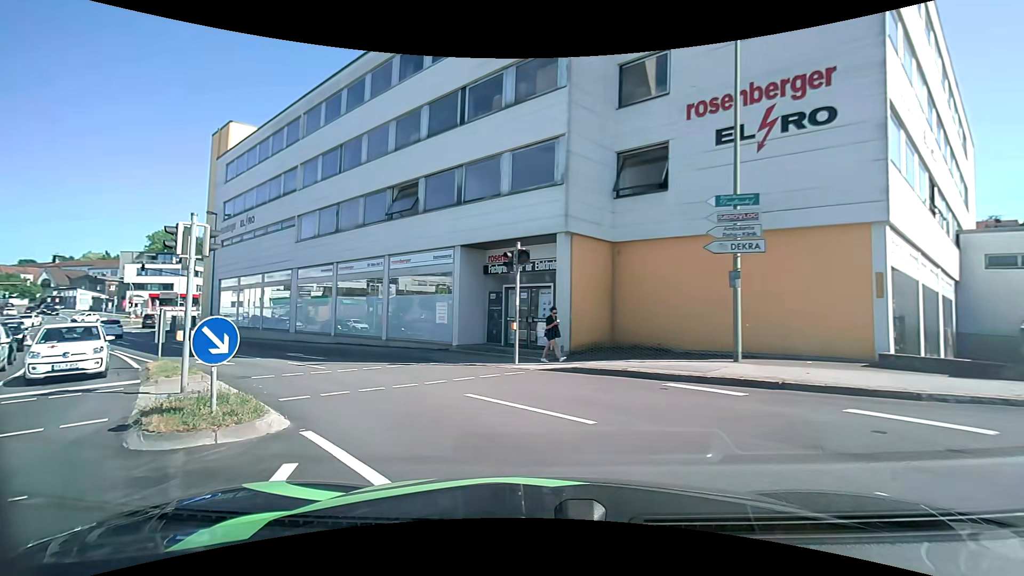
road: tertiary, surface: asphalt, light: Day
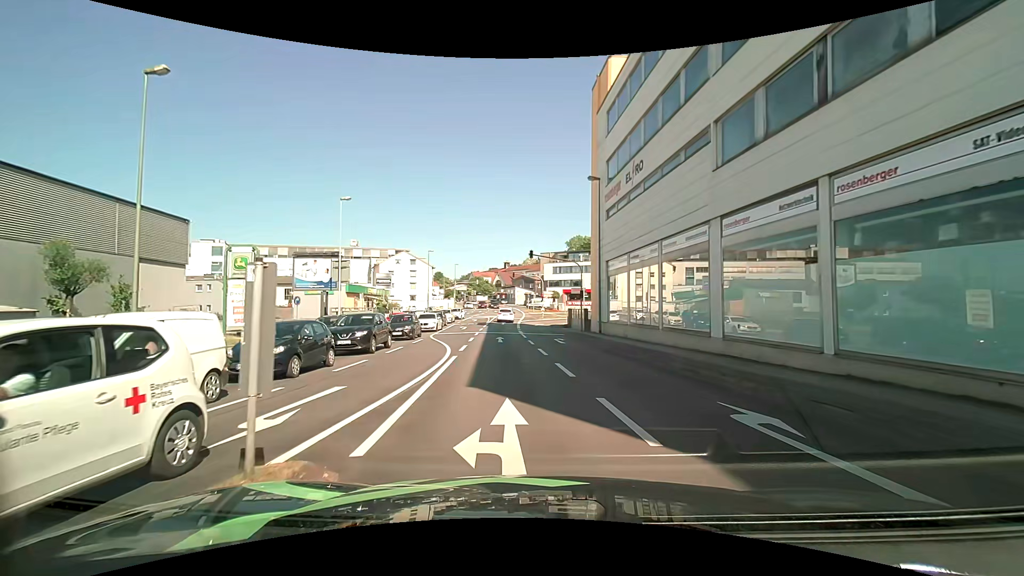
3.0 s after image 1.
(-6.2, +14.2) m; -42°
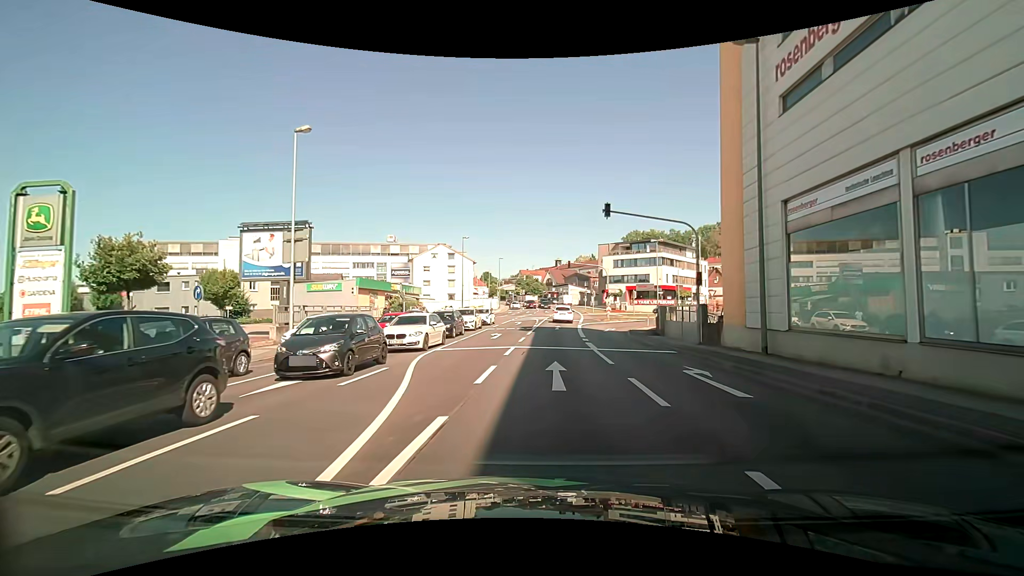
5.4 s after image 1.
(-1.4, +15.8) m; -7°
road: tertiary_link
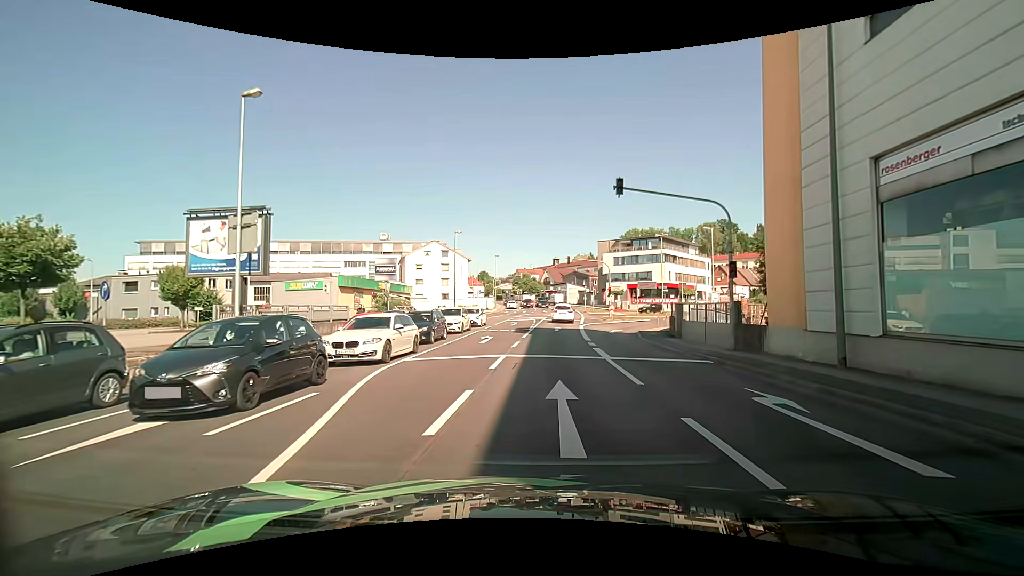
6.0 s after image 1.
(0.0, +4.0) m; 0°
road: tertiary
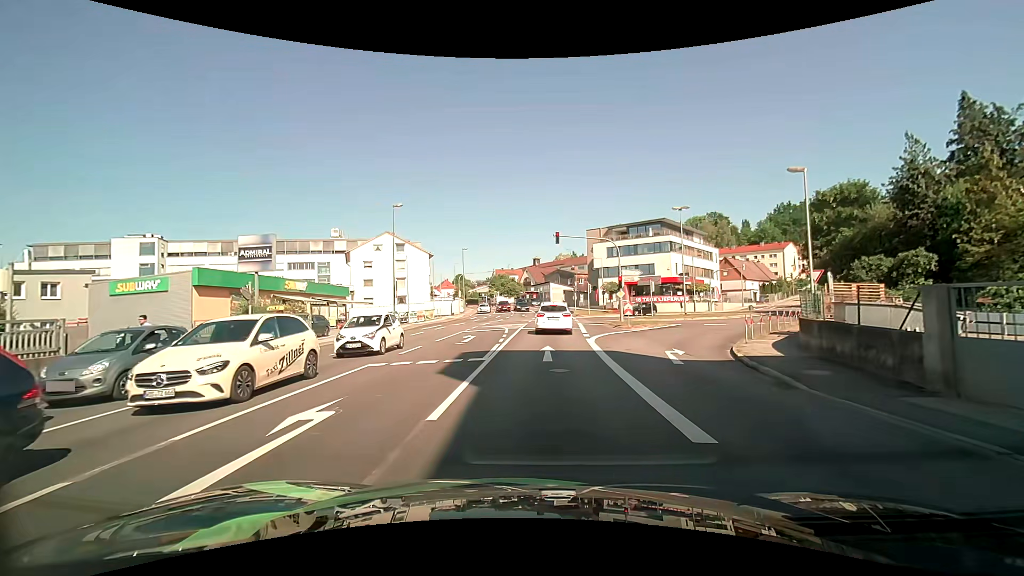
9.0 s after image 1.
(+0.4, +17.7) m; +3°
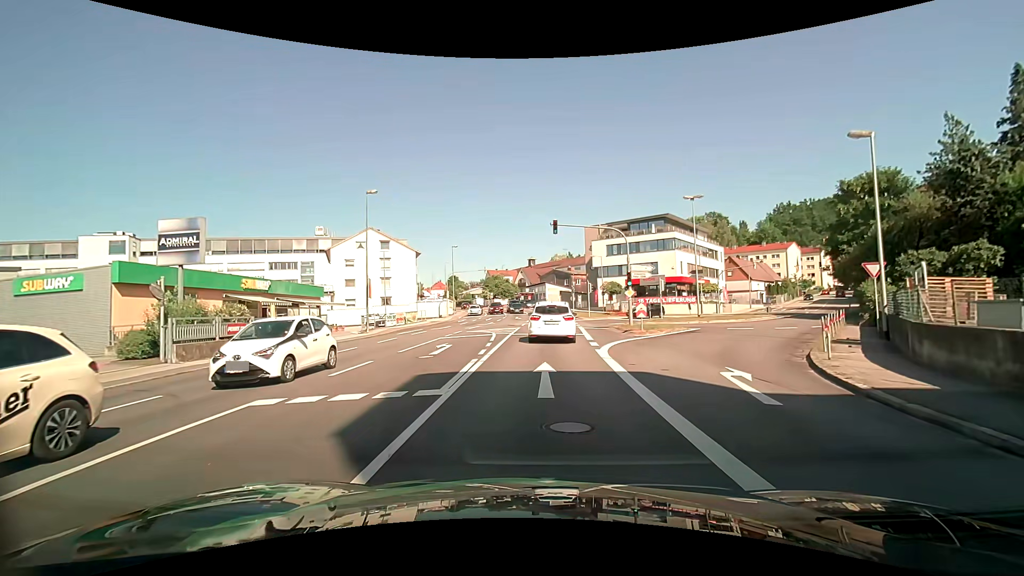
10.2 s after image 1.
(0.0, +5.3) m; 0°
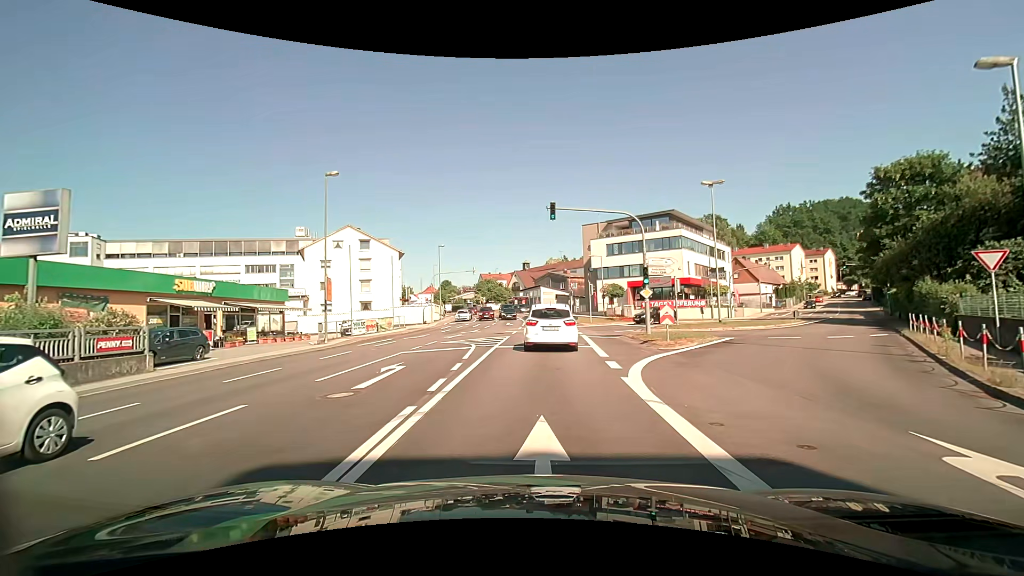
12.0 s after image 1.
(0.0, +6.0) m; +1°
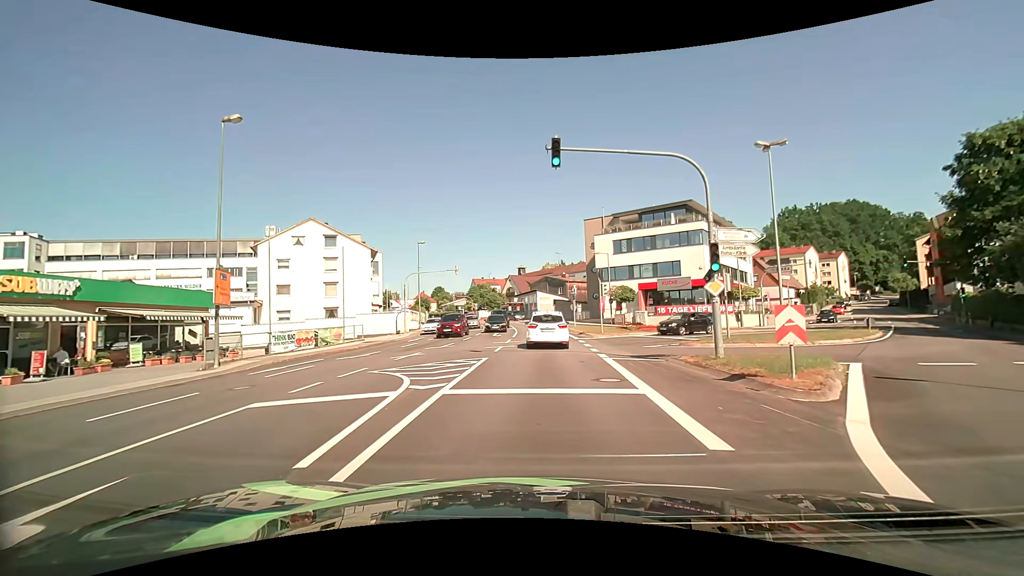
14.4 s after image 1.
(0.0, +10.0) m; 0°
(0, +10) (0, +20) (0, +30) (0, +40) (-1, +50) (-2, +60) (-4, +70) (-6, +79) (-8, +89) (-11, +99) m
